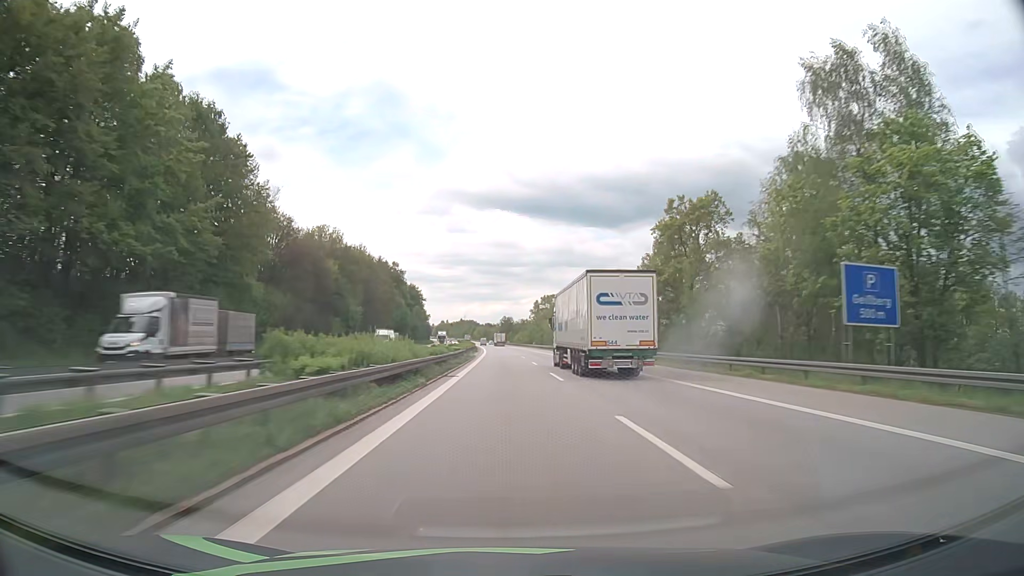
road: motorway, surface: asphalt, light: Day
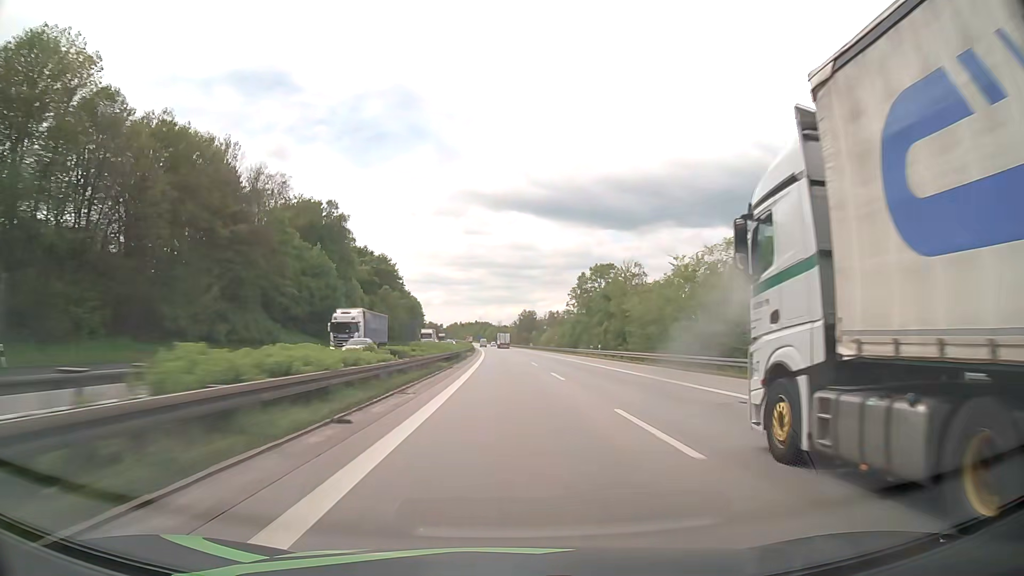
(-1.5, +88.8) m; -2°
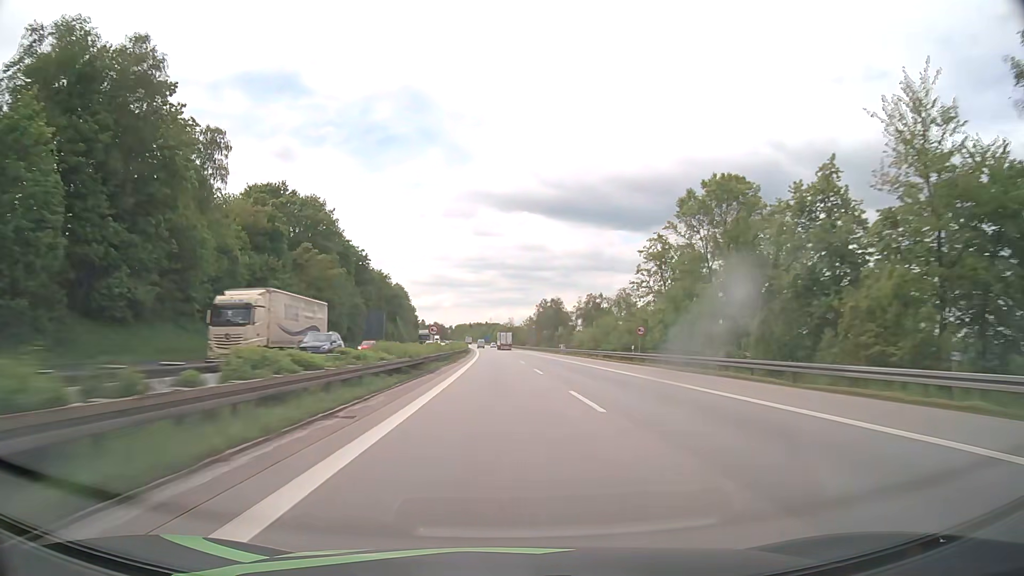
(-0.6, +66.6) m; -1°
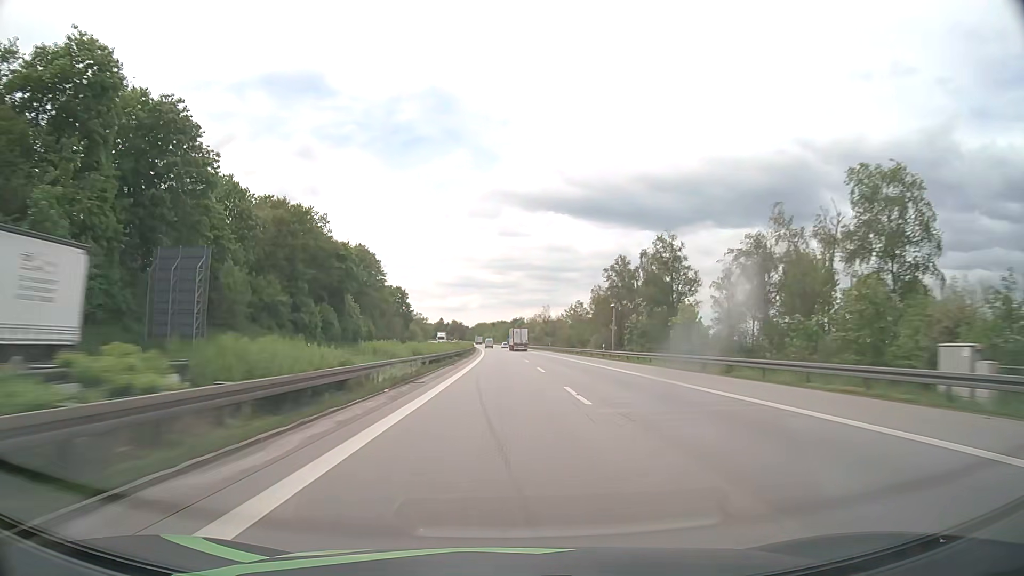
(-1.6, +88.8) m; -2°
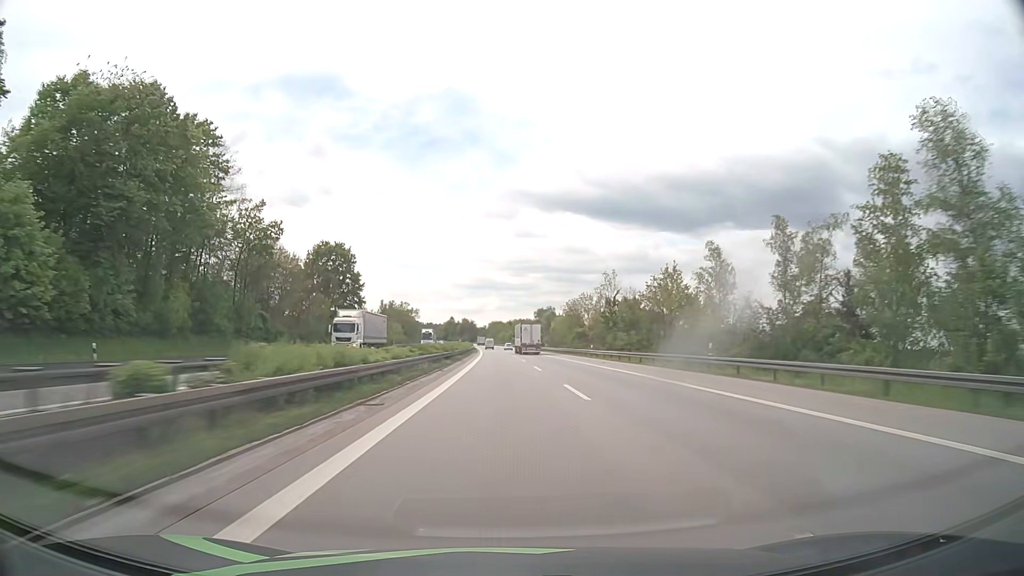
(-1.1, +88.8) m; -1°
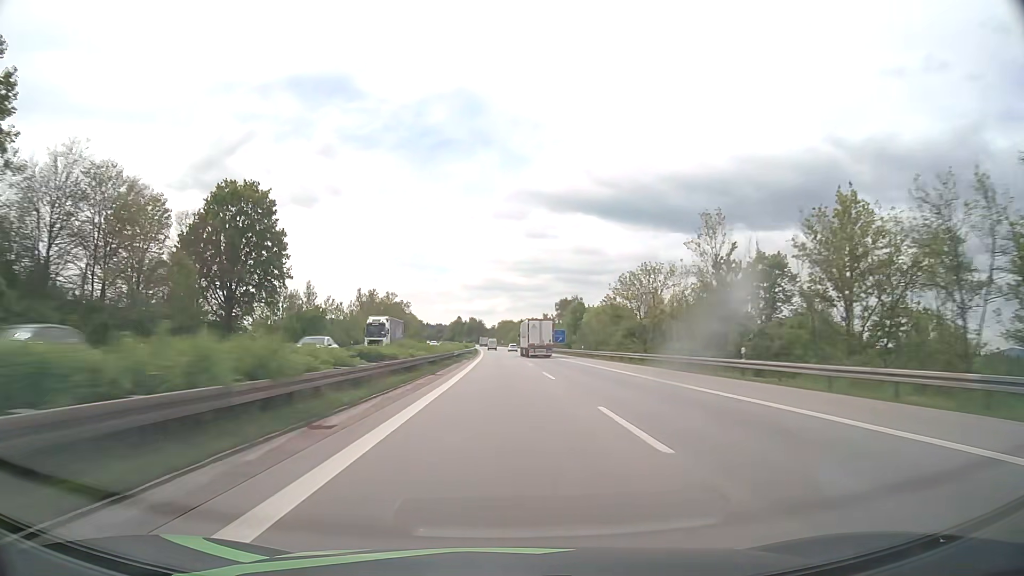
(-0.4, +44.4) m; -1°
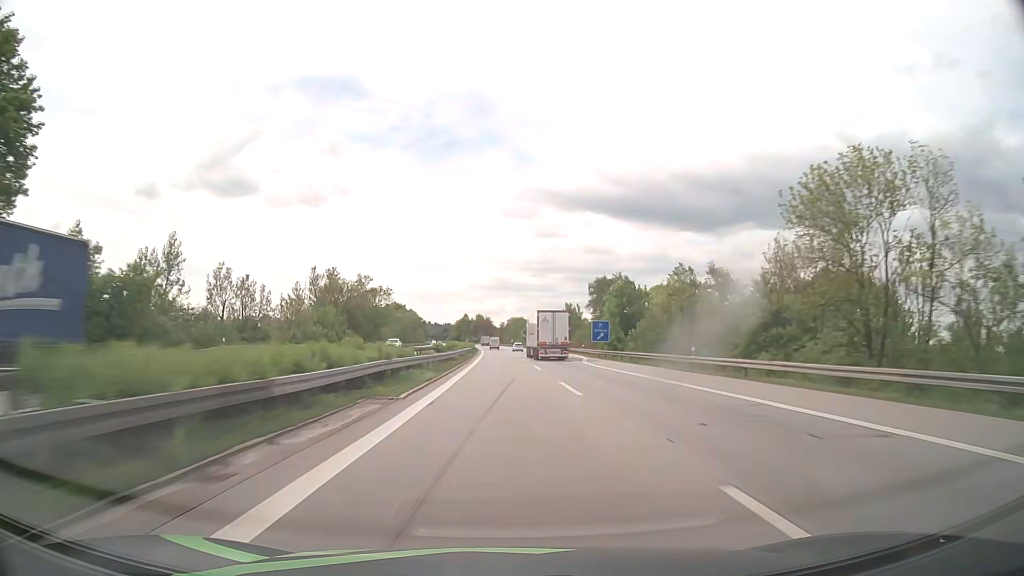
(-0.3, +44.4) m; -1°
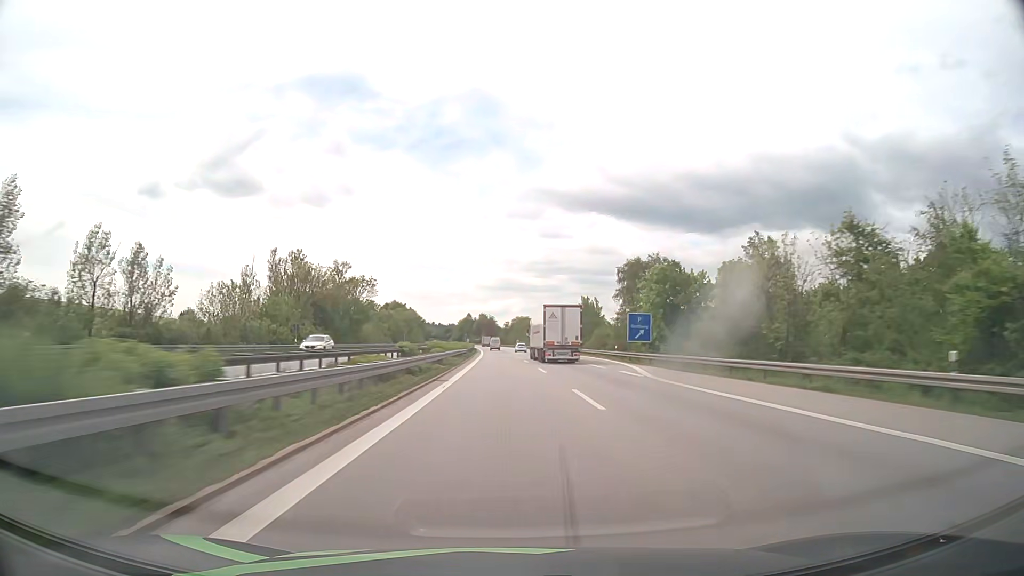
(-0.1, +22.2) m; 0°
(0, +10) (0, +20) (0, +30) (0, +40) (0, +50) (-1, +60) (-1, +70) (-1, +80) (-1, +90) (-2, +100) m
